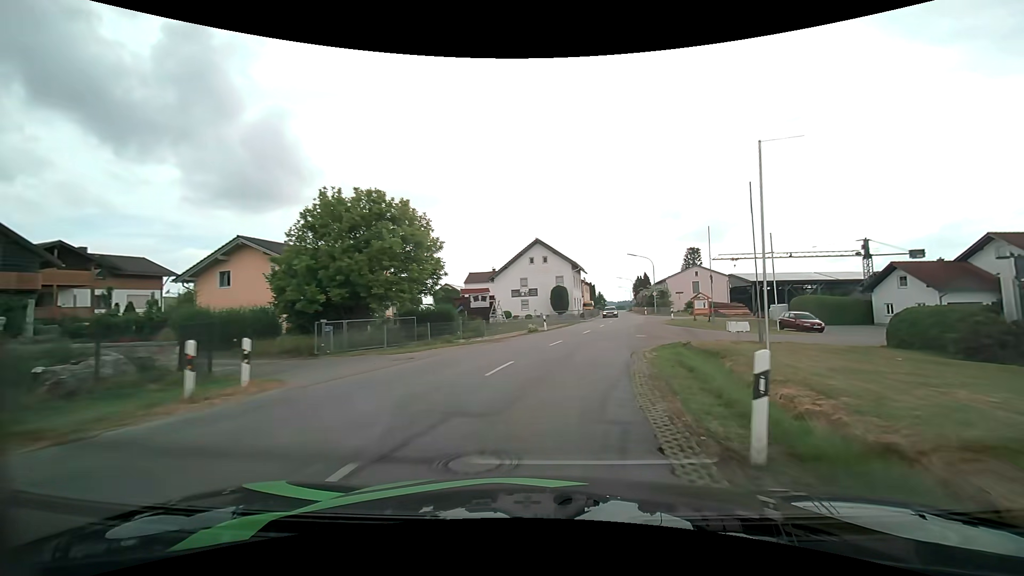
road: secondary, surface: asphalt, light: Day
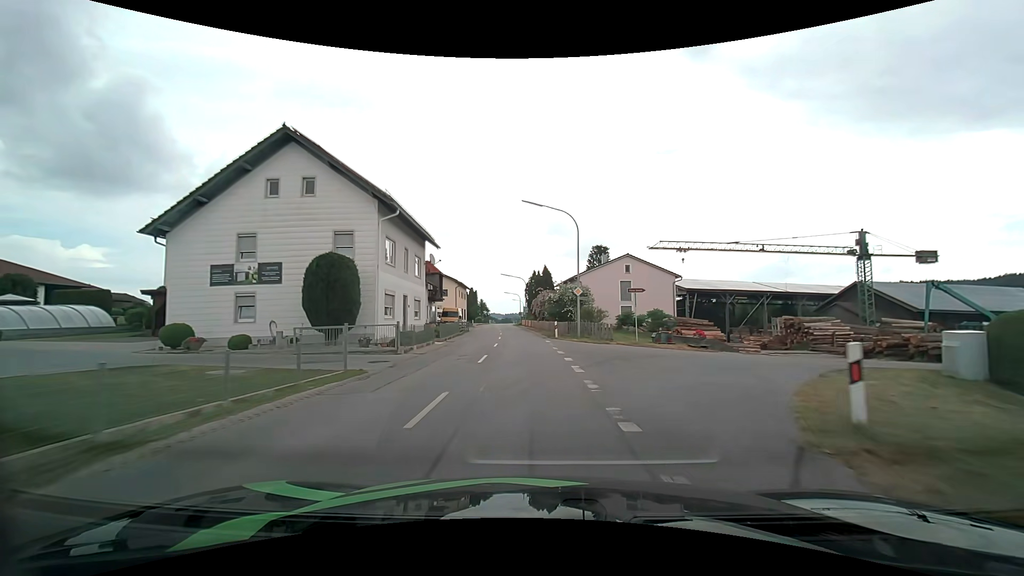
(+6.7, +38.7) m; +13°
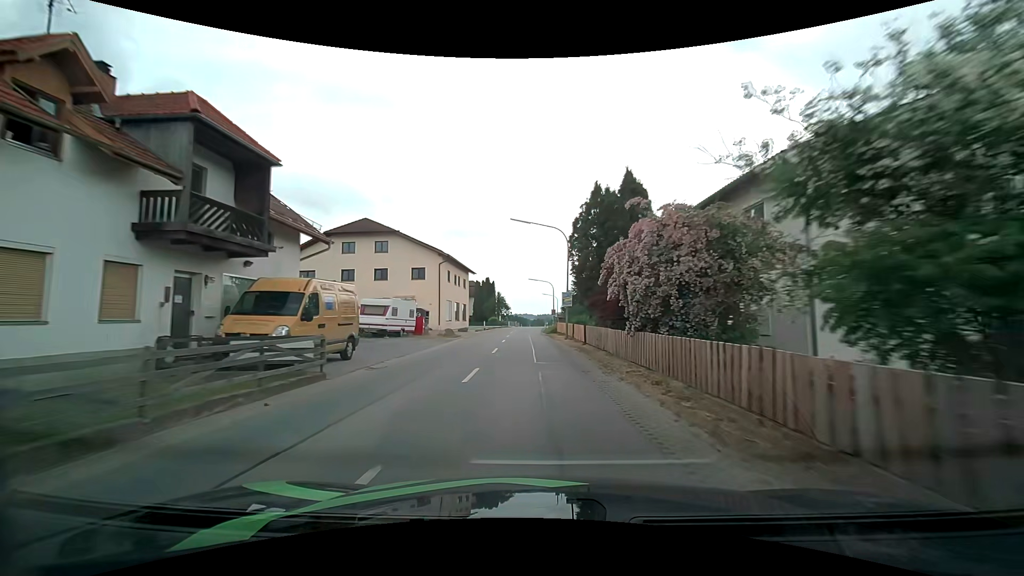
(-1.1, +40.4) m; -4°
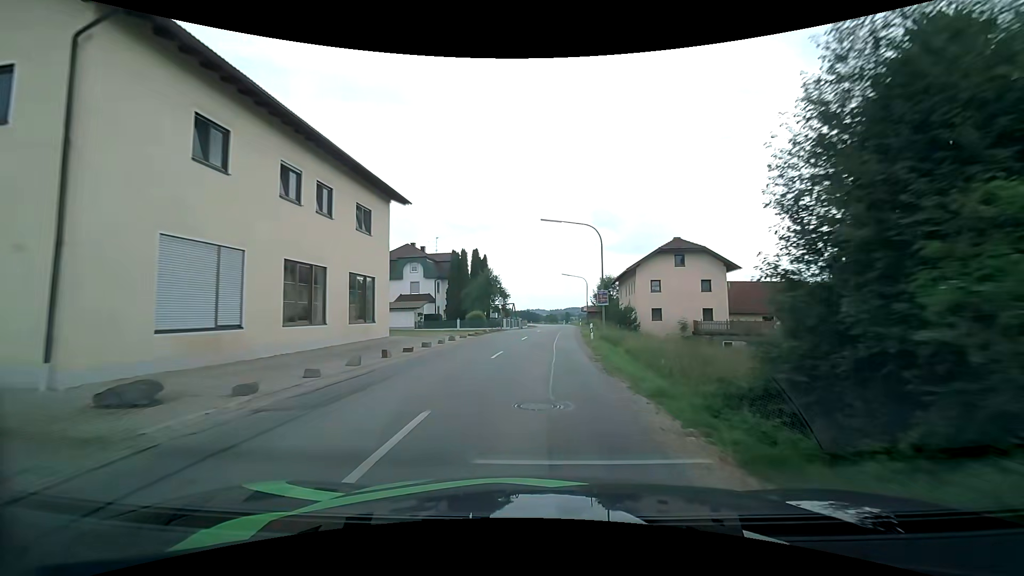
(-0.5, +42.4) m; -1°
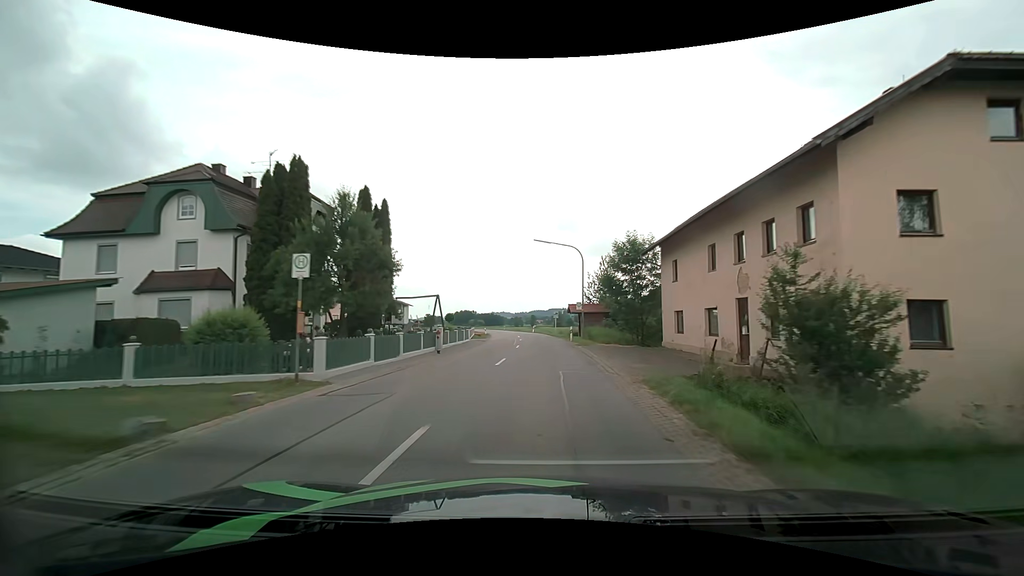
(+1.0, +35.4) m; +4°
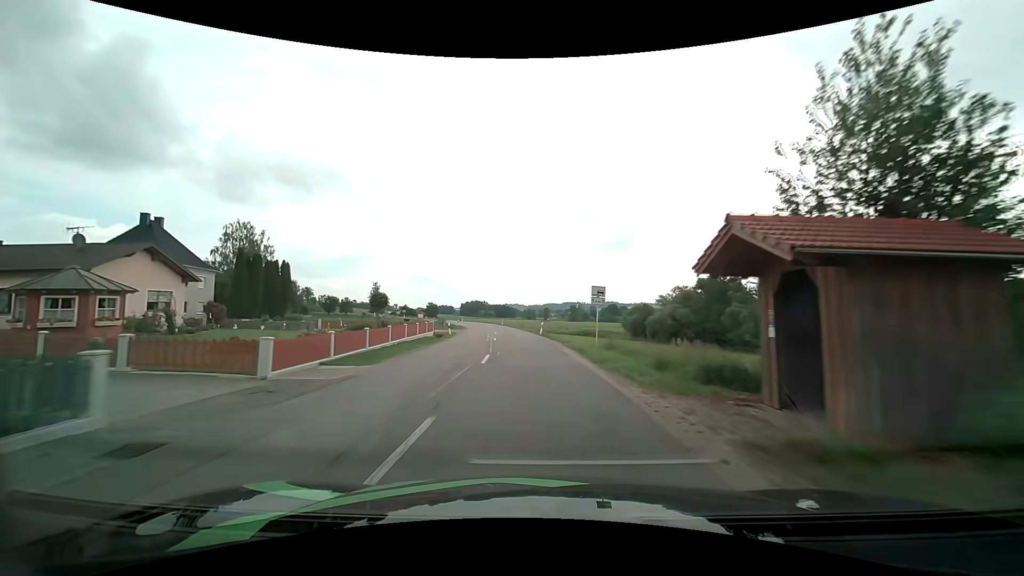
(+0.1, +35.7) m; -1°
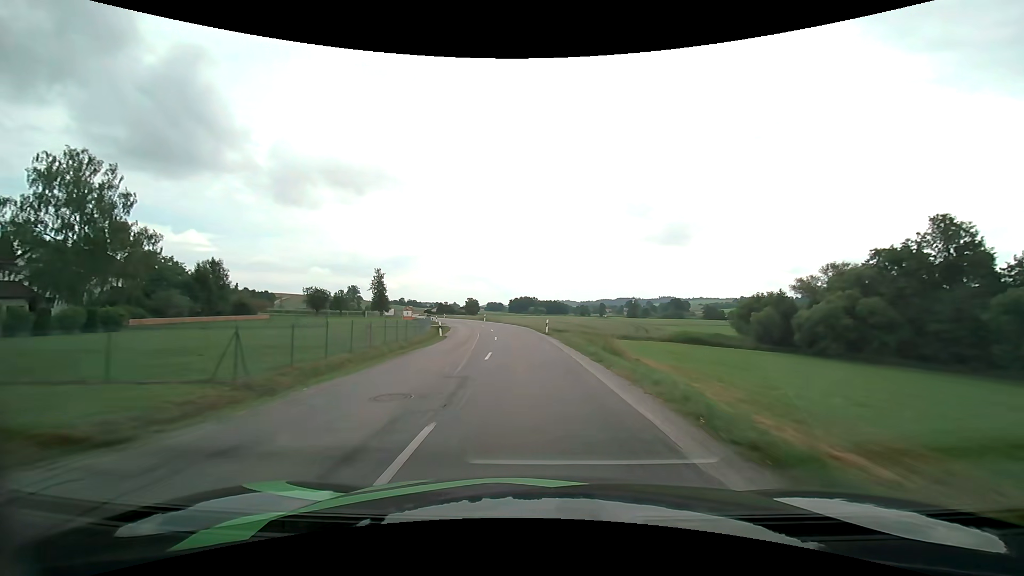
(-2.9, +47.4) m; -6°
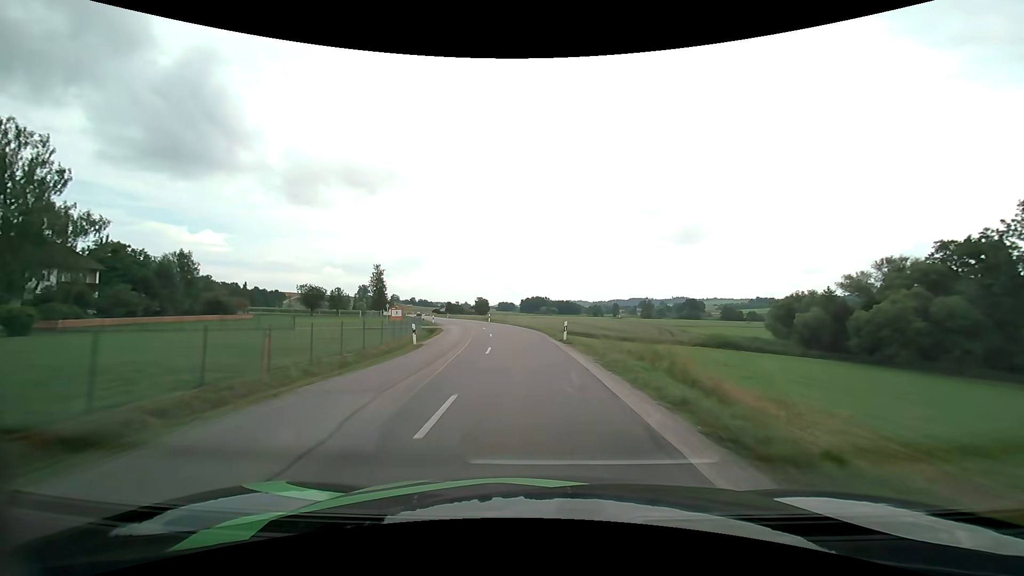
(-0.1, +9.7) m; -1°
(0, +10) (-1, +20) (-2, +30) (-3, +40) (-5, +50) (-7, +59) (-10, +69) (-13, +78) (-16, +88) (-19, +98) m
